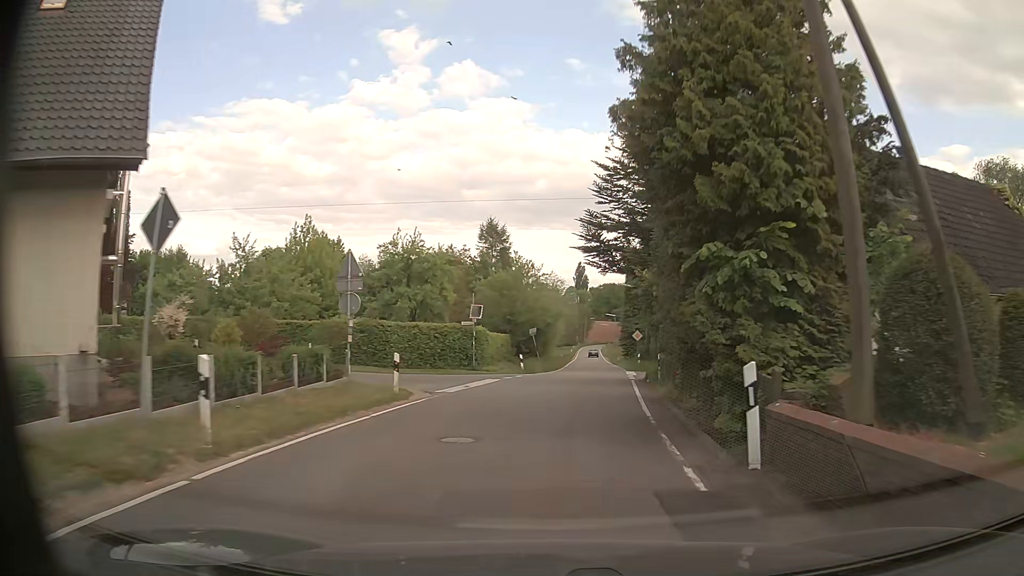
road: tertiary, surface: asphalt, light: Day
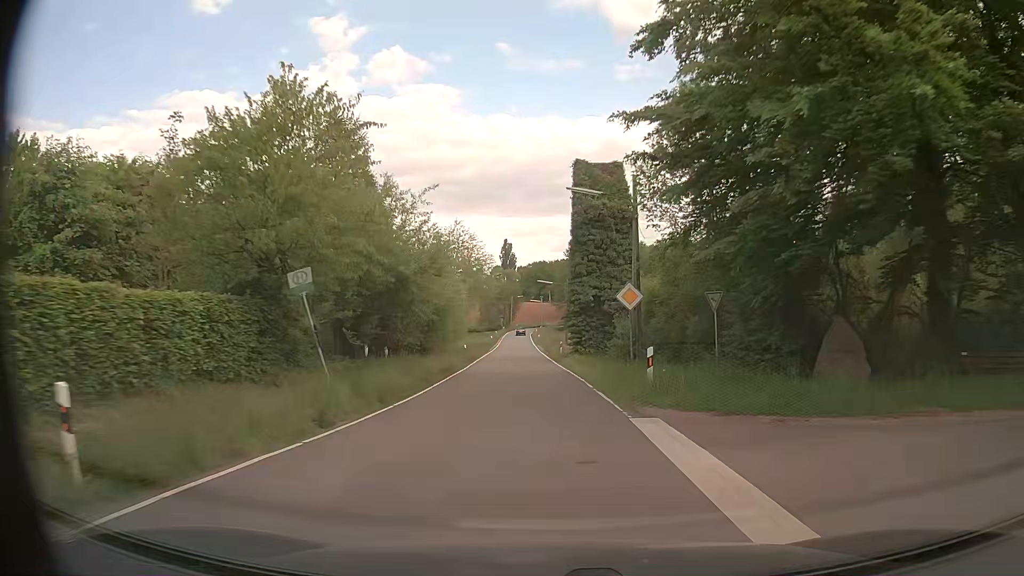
(+2.6, +32.7) m; +6°
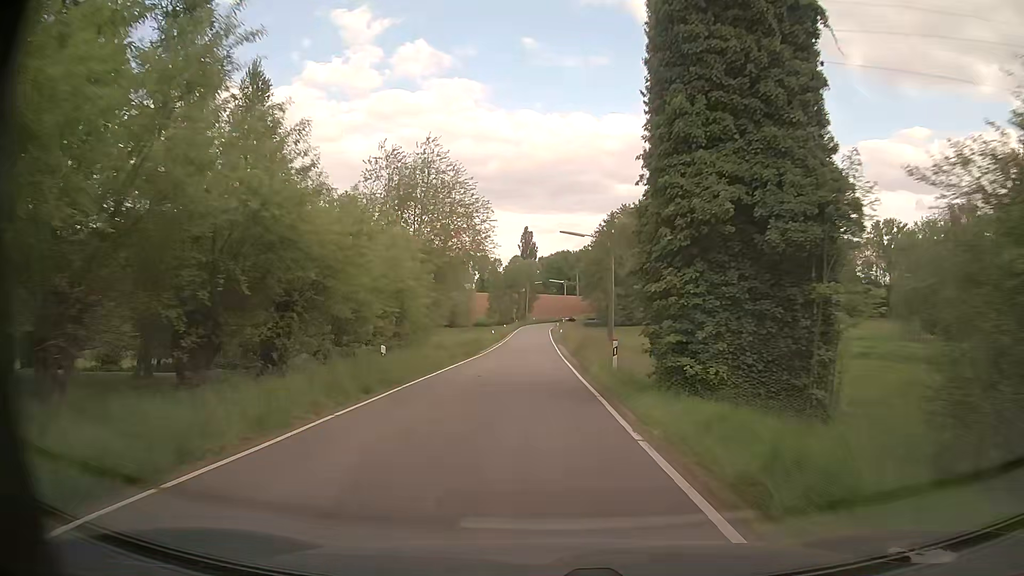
(-0.2, +27.8) m; -1°
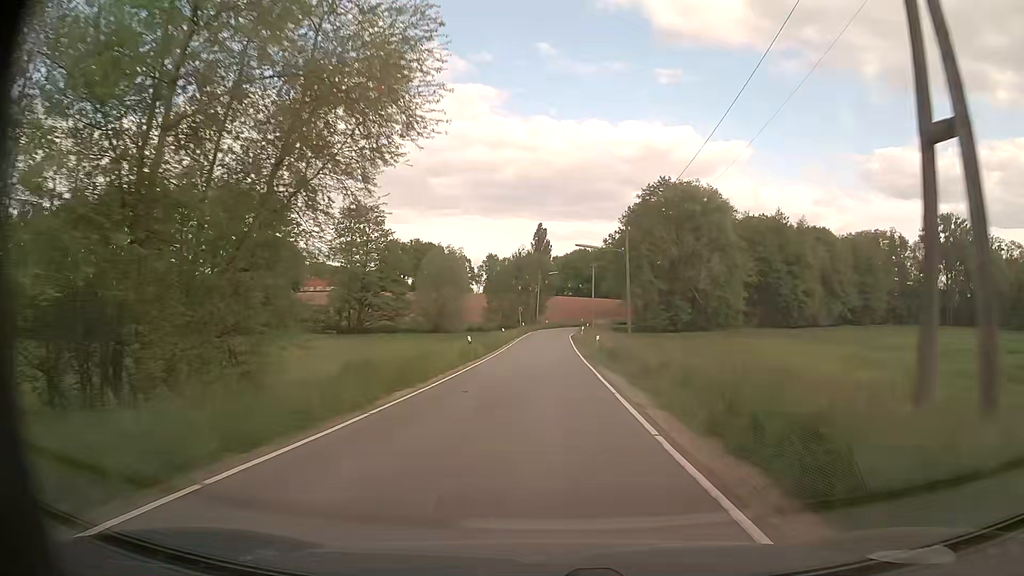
(-0.7, +29.7) m; -2°
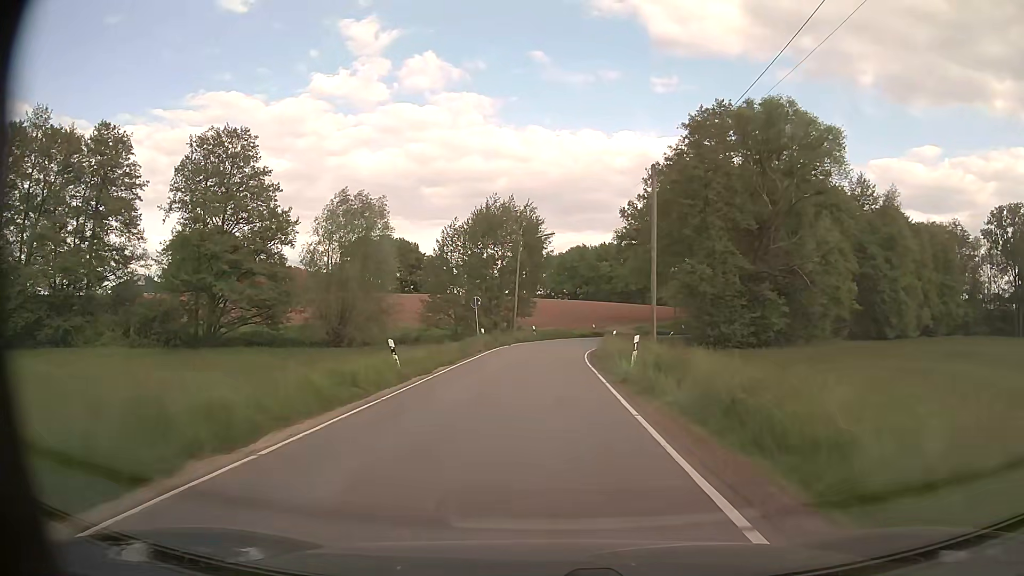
(+0.5, +40.1) m; +1°
